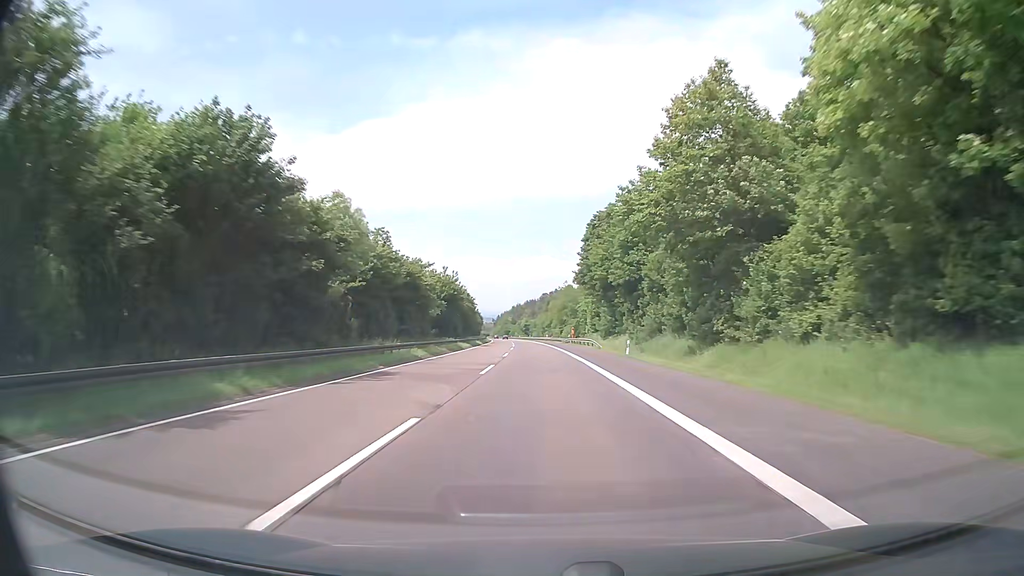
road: motorway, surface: asphalt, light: Day
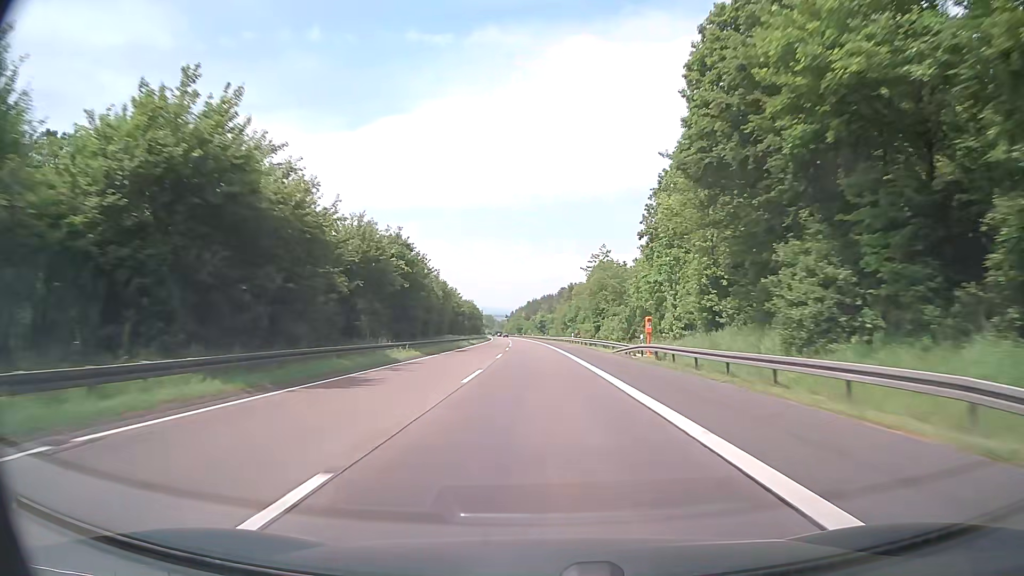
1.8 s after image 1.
(-0.8, +57.2) m; -2°
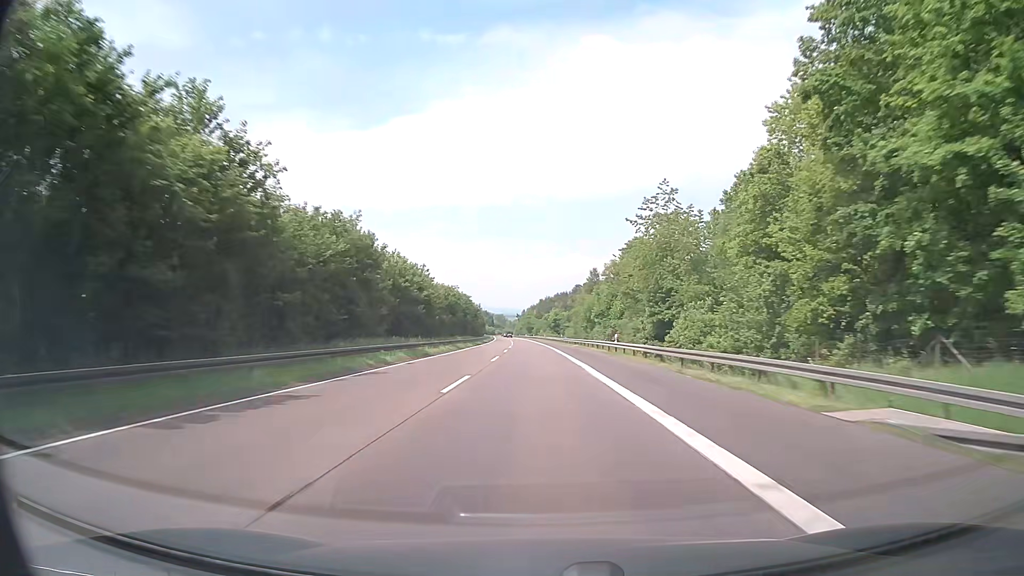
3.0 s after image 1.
(-0.4, +38.2) m; -1°
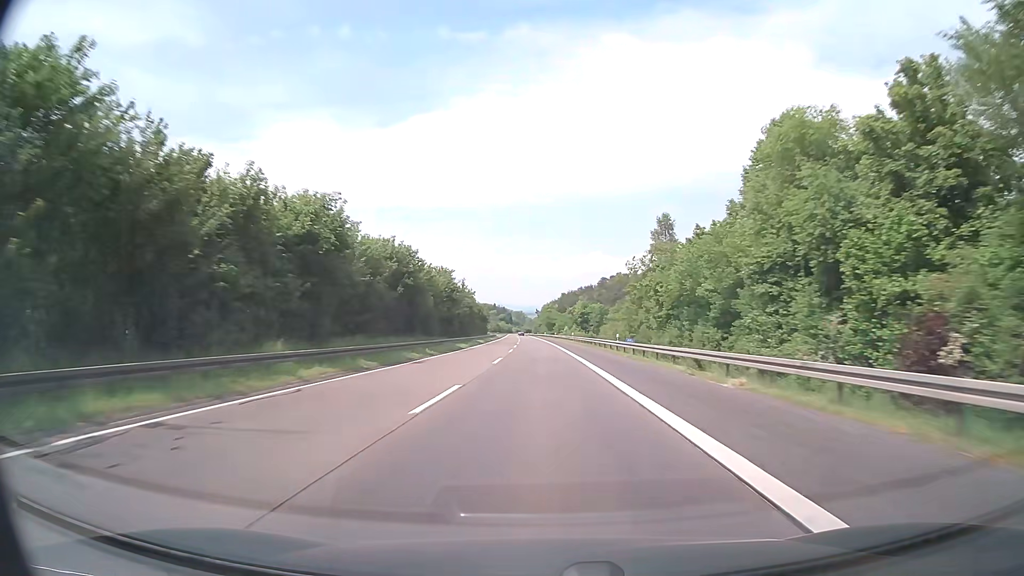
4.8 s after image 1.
(-1.1, +57.3) m; -2°
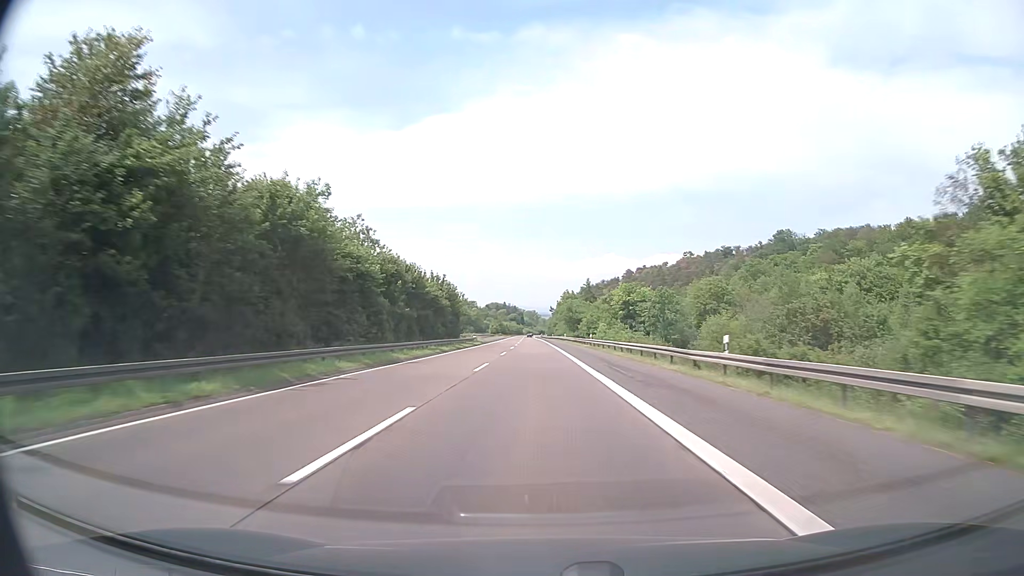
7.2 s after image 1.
(-0.9, +76.3) m; -1°
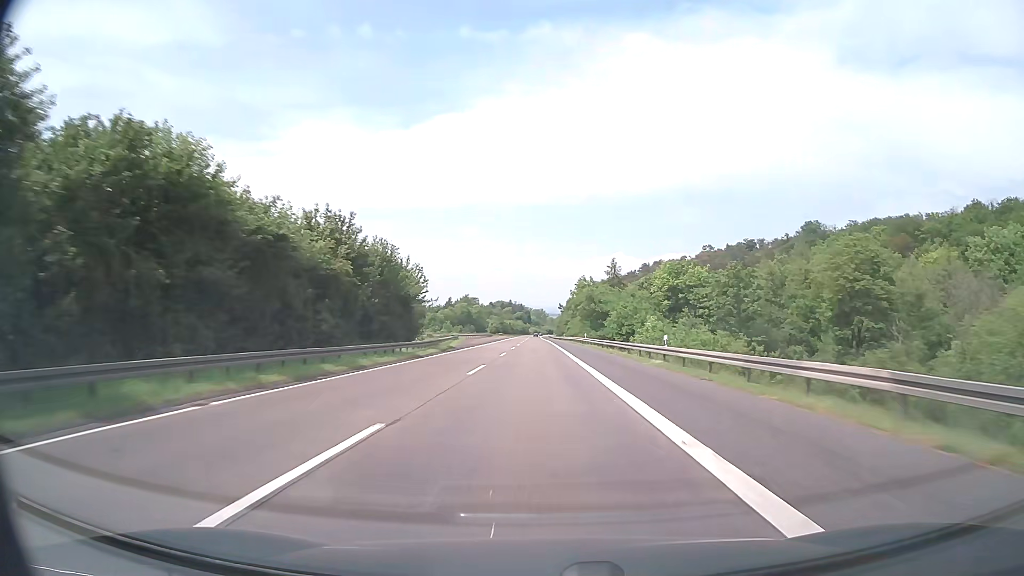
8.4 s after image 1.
(-0.2, +38.1) m; -1°
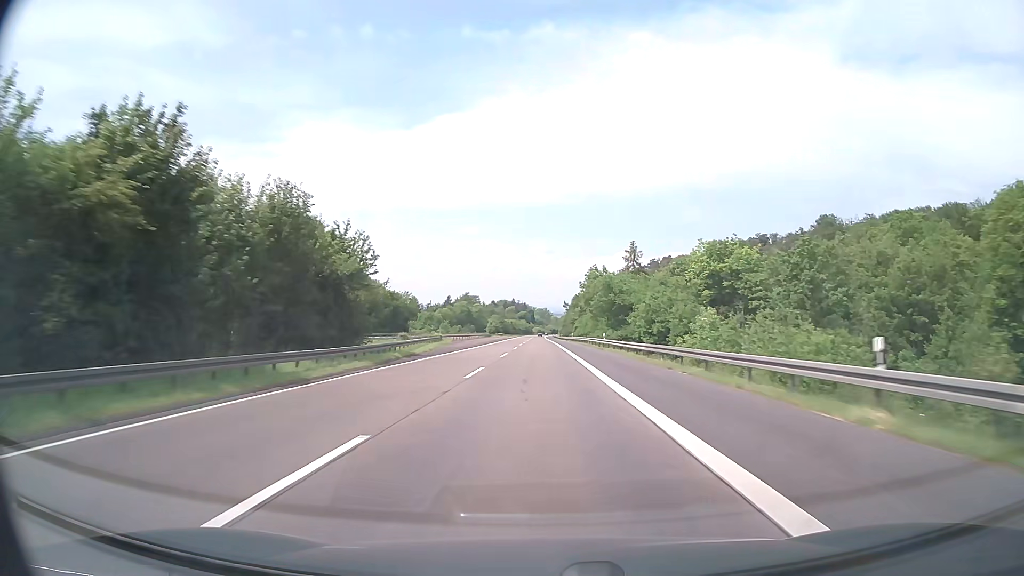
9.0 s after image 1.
(-0.1, +19.0) m; 0°
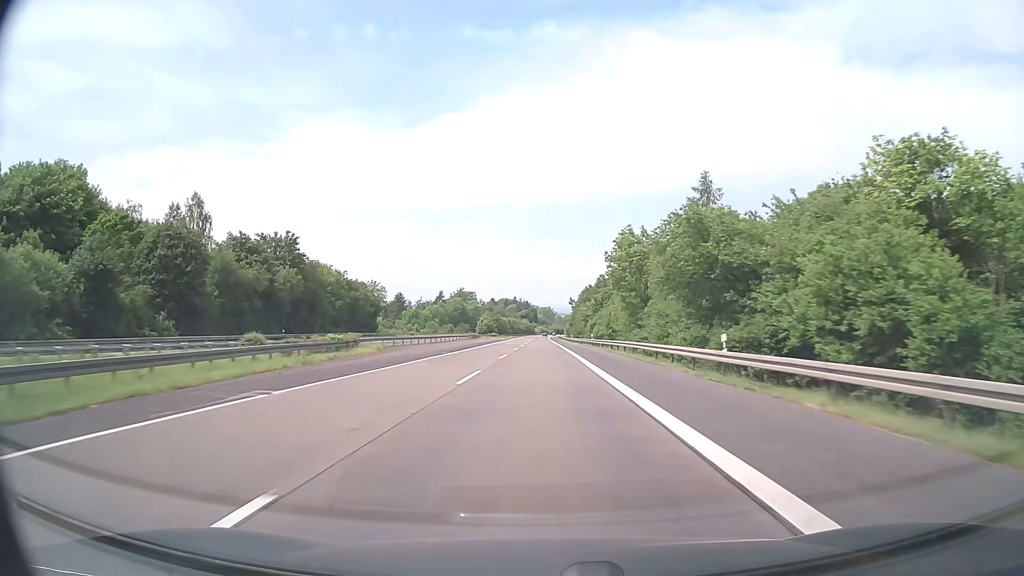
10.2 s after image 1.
(-0.1, +38.0) m; 0°
(0, +10) (0, +20) (0, +30) (0, +40) (0, +50) (0, +60) (0, +70) (0, +80) (0, +90) (0, +100) m
